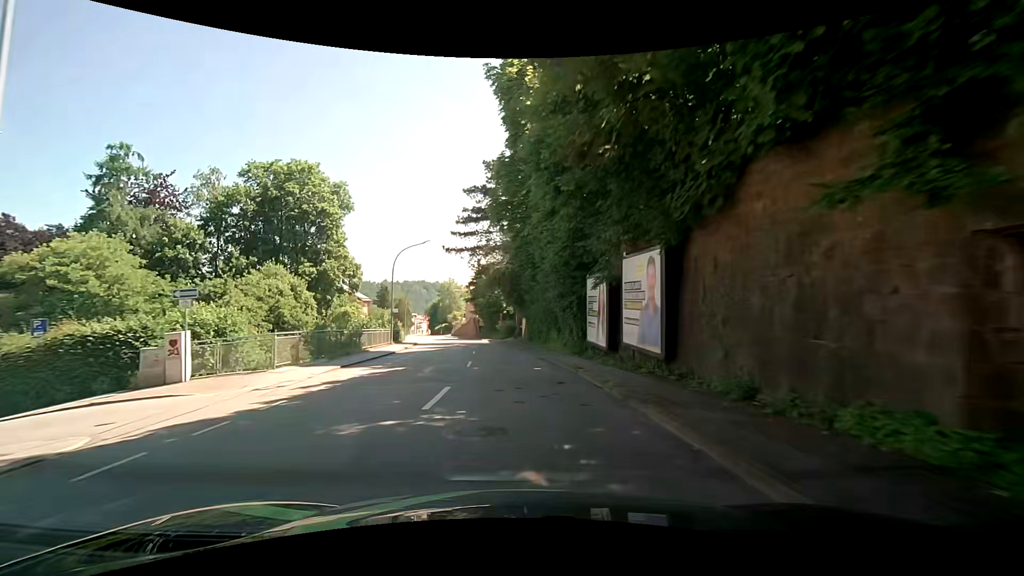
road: tertiary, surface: asphalt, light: Day
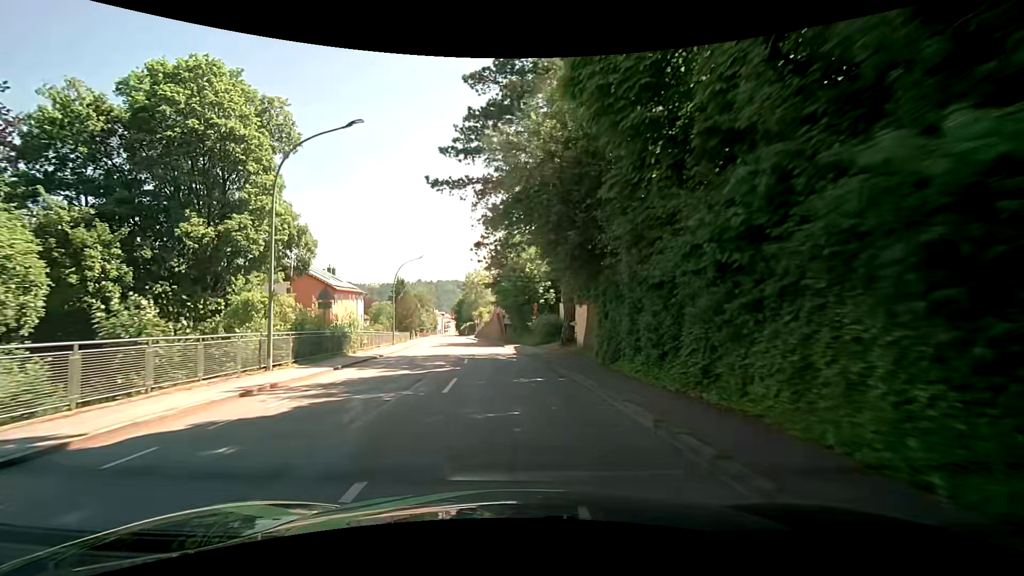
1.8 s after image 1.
(-0.8, +24.7) m; -4°
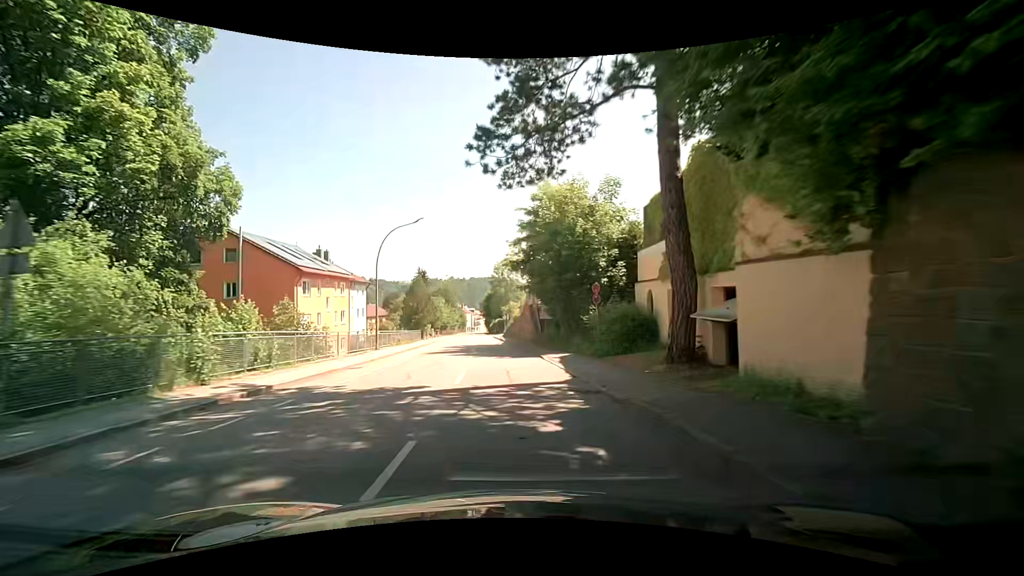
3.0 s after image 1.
(-0.7, +16.6) m; -4°
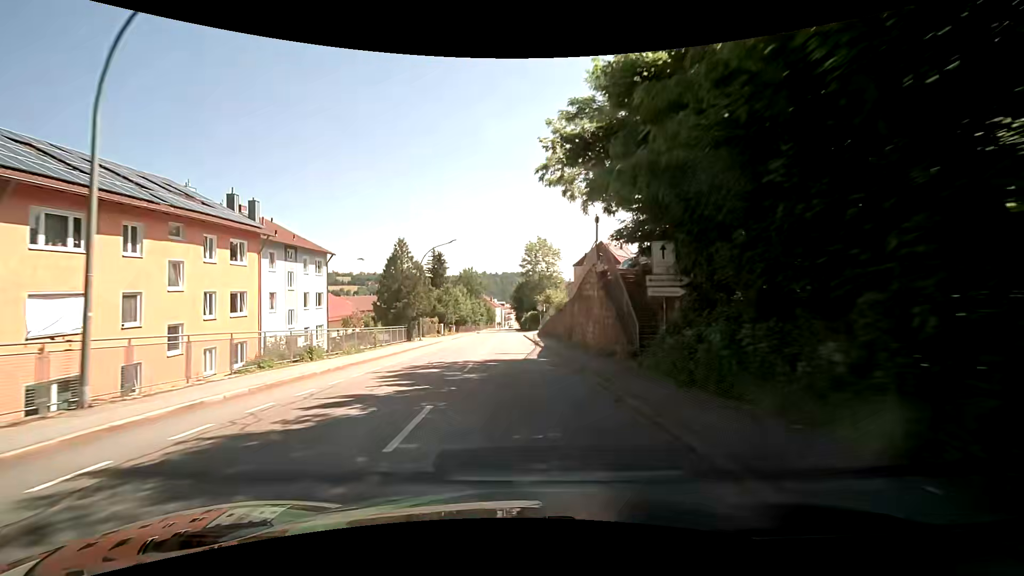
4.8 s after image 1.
(-0.7, +24.9) m; -3°
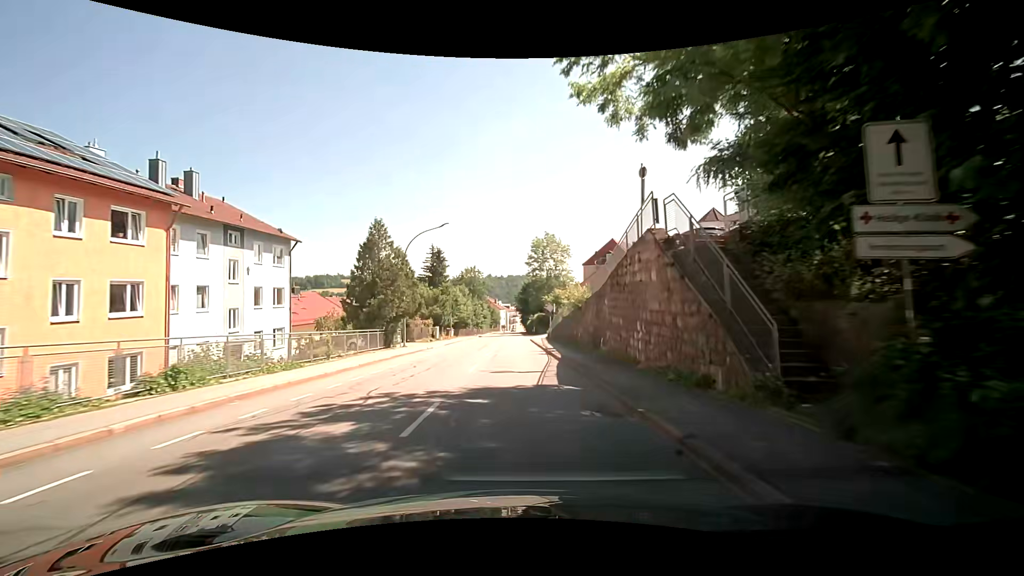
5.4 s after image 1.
(-0.1, +8.3) m; -1°
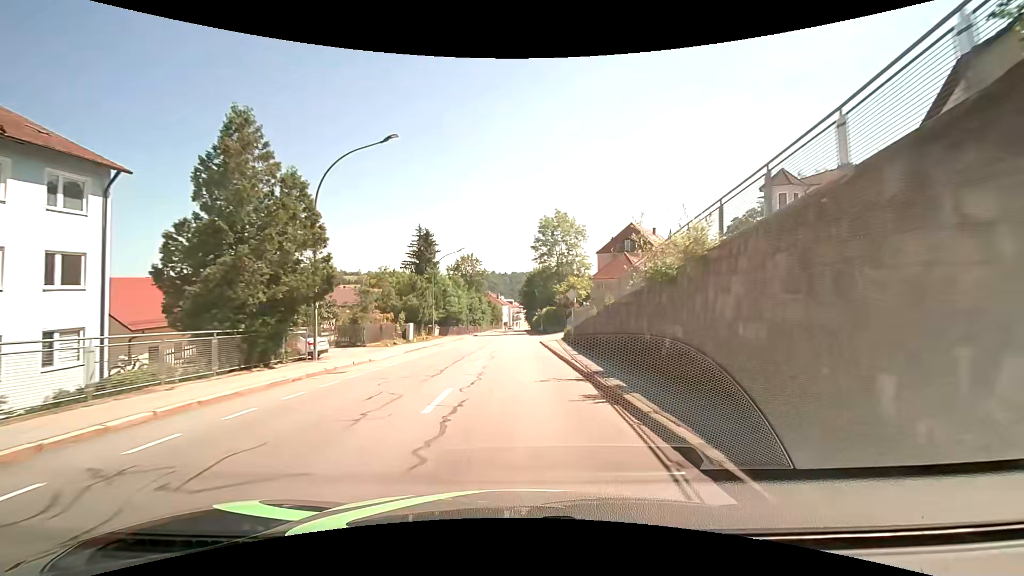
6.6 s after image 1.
(-0.1, +16.6) m; 0°
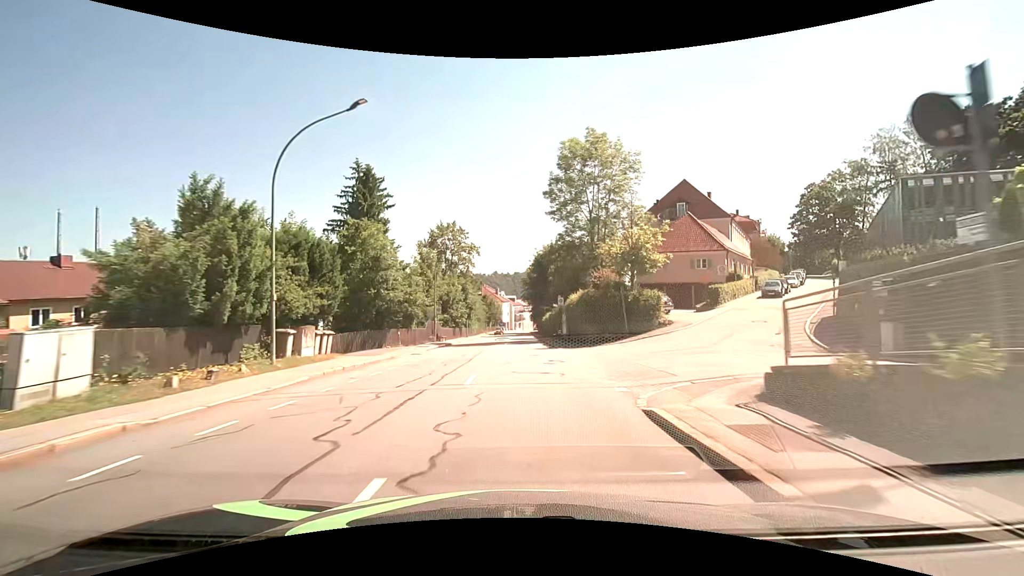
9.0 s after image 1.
(-0.4, +33.1) m; -1°
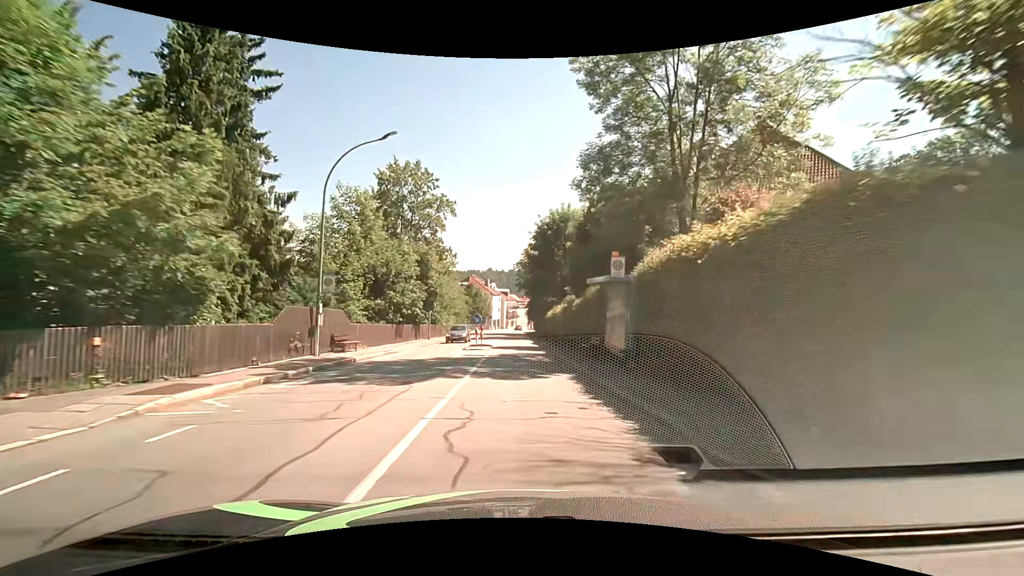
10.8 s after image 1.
(+0.1, +24.7) m; +1°
(0, +10) (0, +20) (0, +30) (0, +40) (0, +50) (0, +60) (-1, +70) (-1, +80) (-1, +90) (0, +100) m
